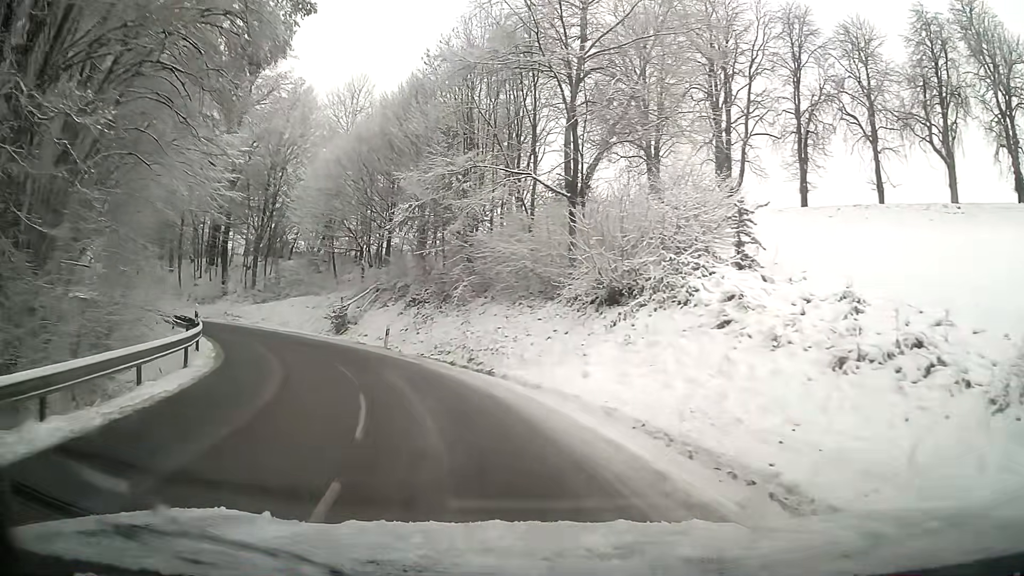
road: tertiary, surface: asphalt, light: Day
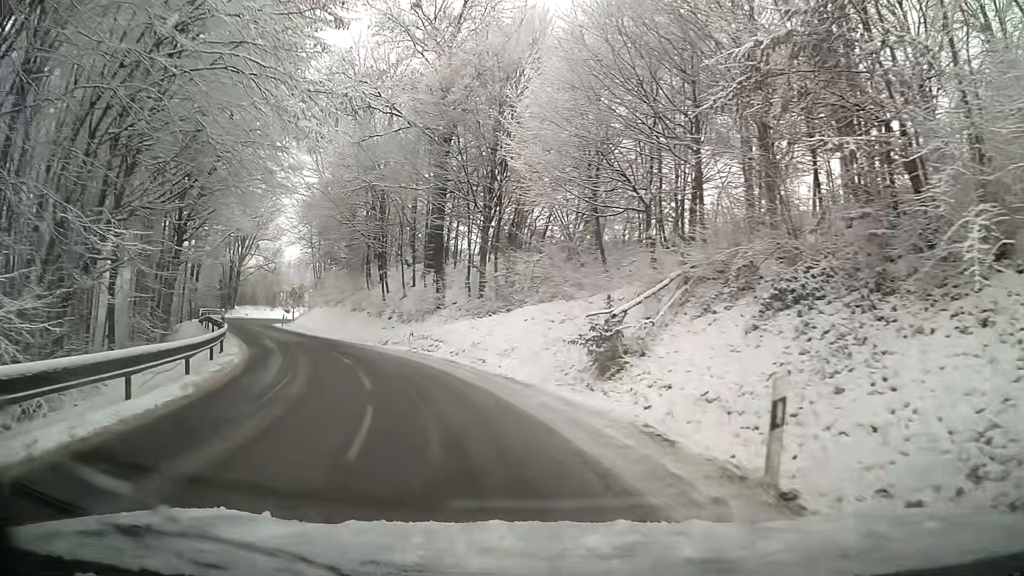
(-4.3, +19.6) m; -24°
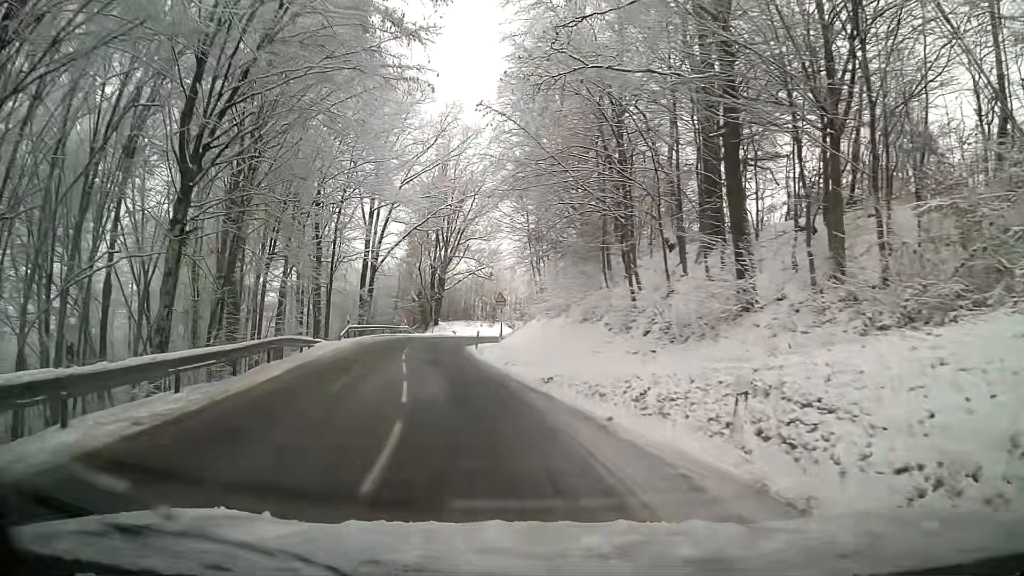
(-3.7, +20.0) m; -21°
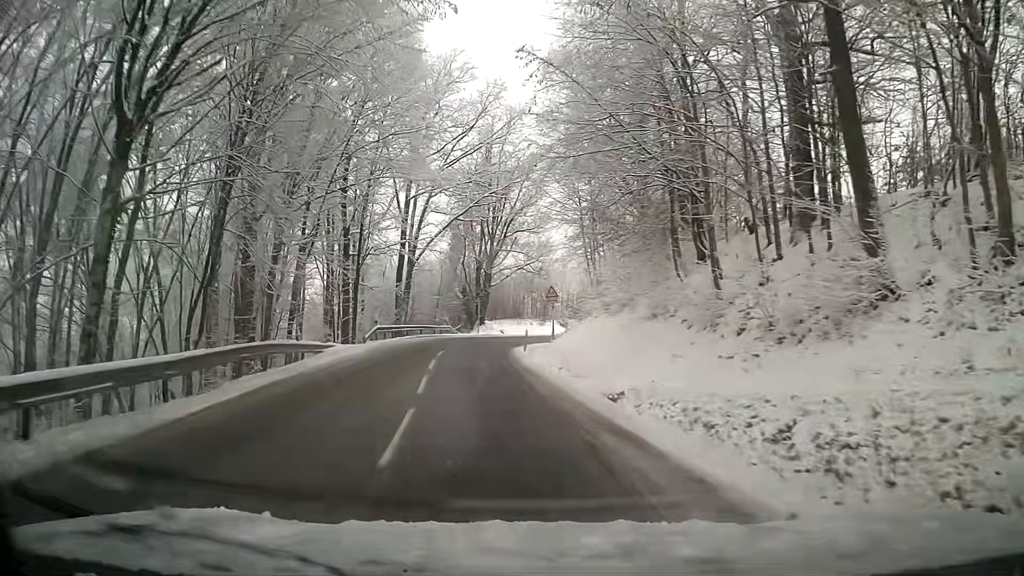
(-0.1, +5.4) m; -3°
(0, +10) (-1, +20) (-1, +30) (-1, +40) (0, +50) (+2, +60) (+7, +68) (+13, +76) (+20, +83) (+29, +88) m
